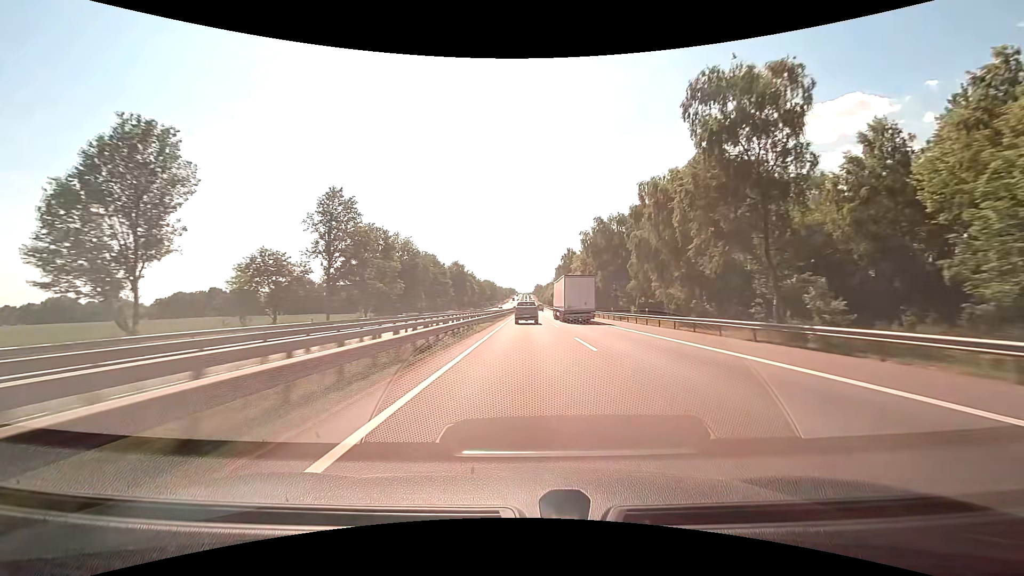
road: motorway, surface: asphalt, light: Day
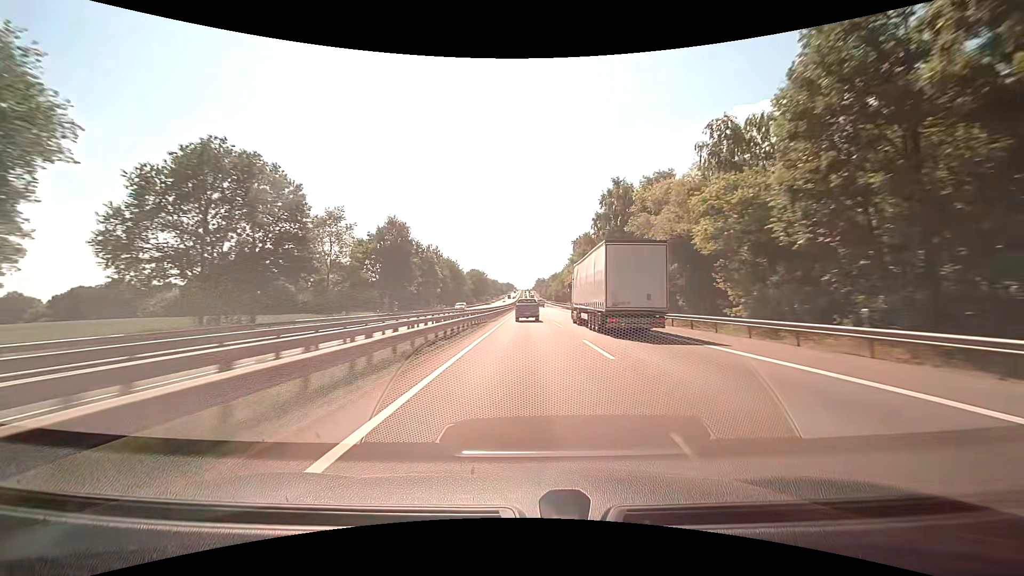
(+0.1, +75.7) m; 0°
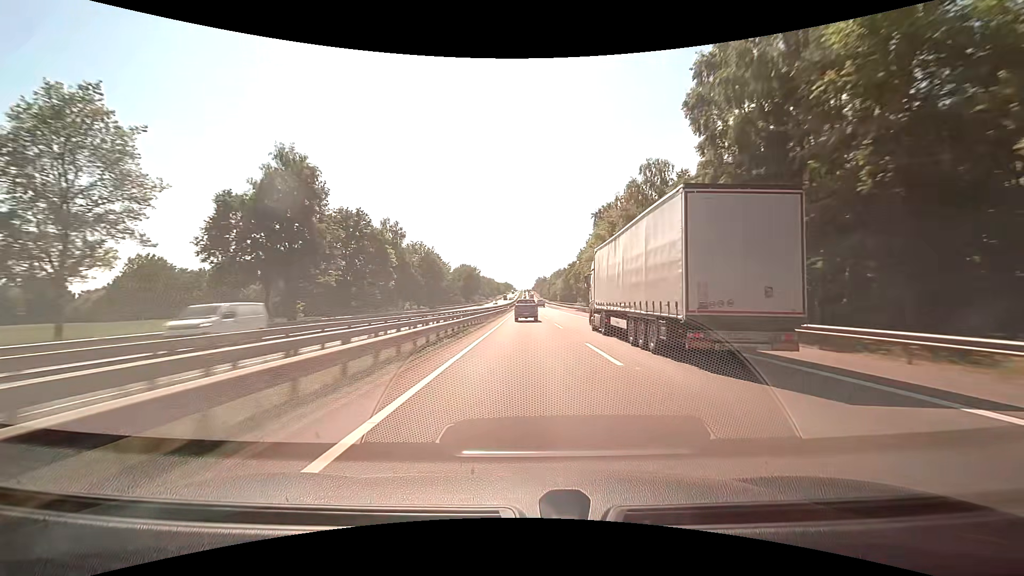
(-0.1, +37.5) m; 0°
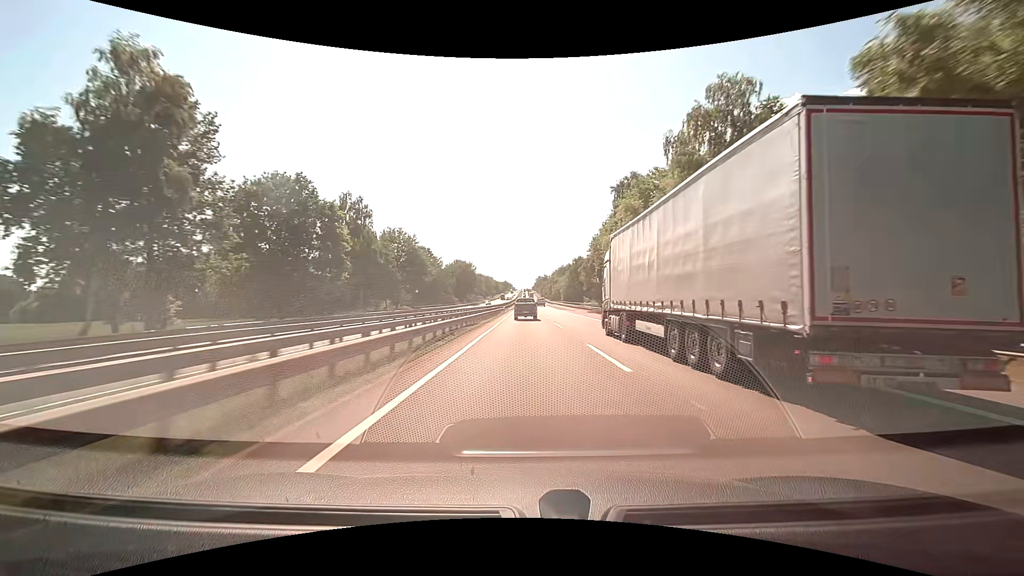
(0.0, +18.6) m; 0°
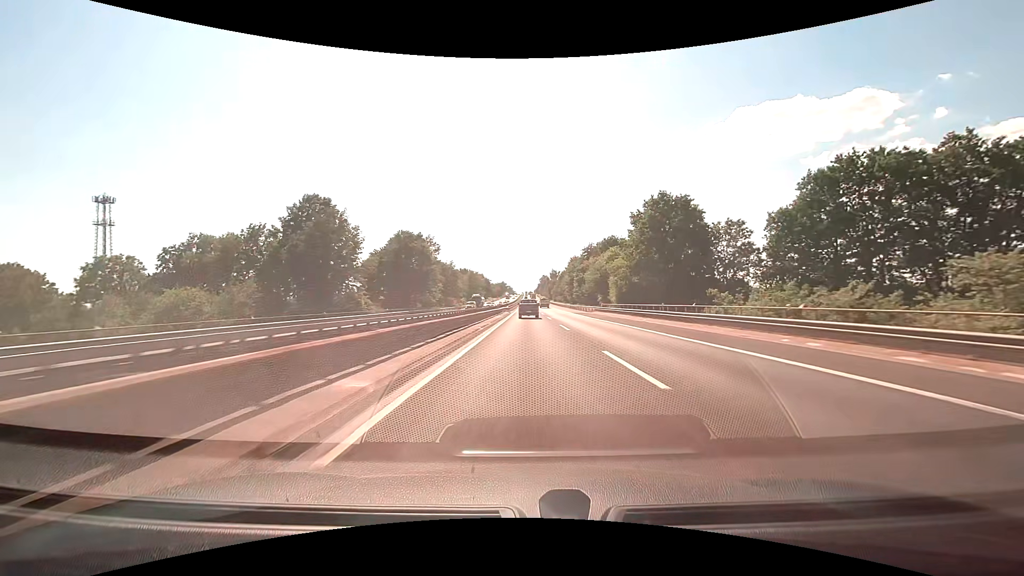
(-0.3, +91.7) m; 0°
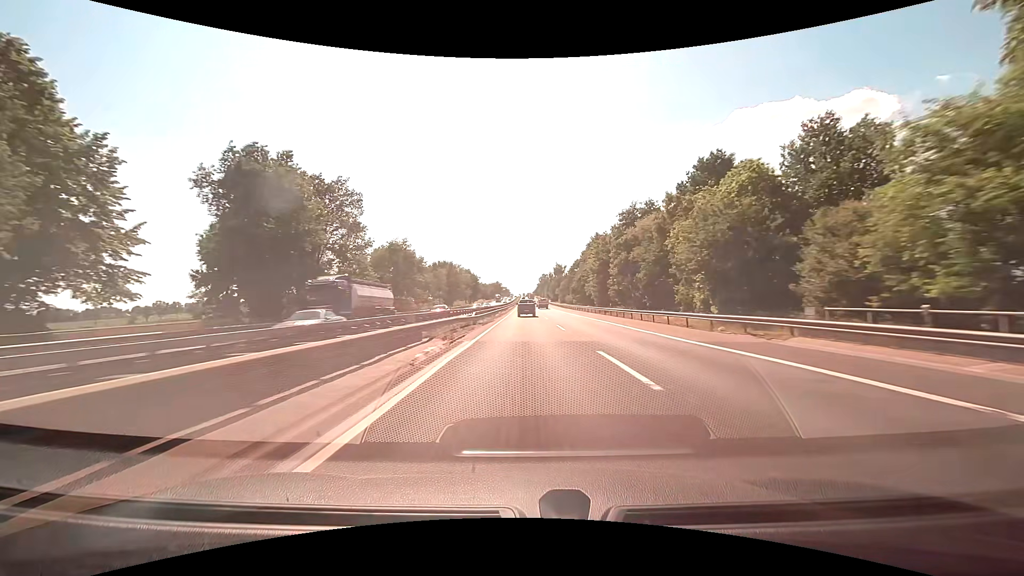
(0.0, +54.0) m; 0°
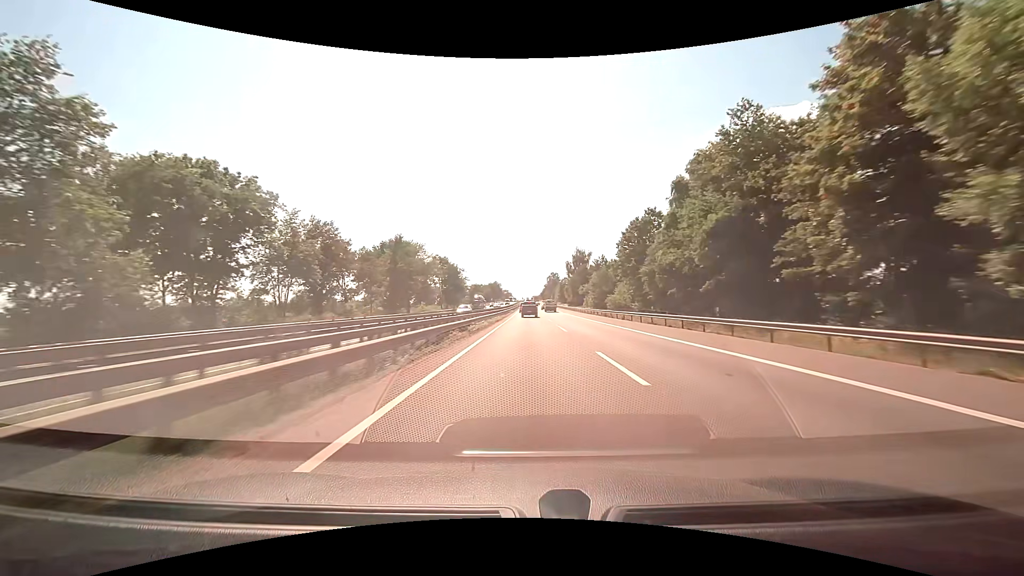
(-0.2, +70.6) m; 0°
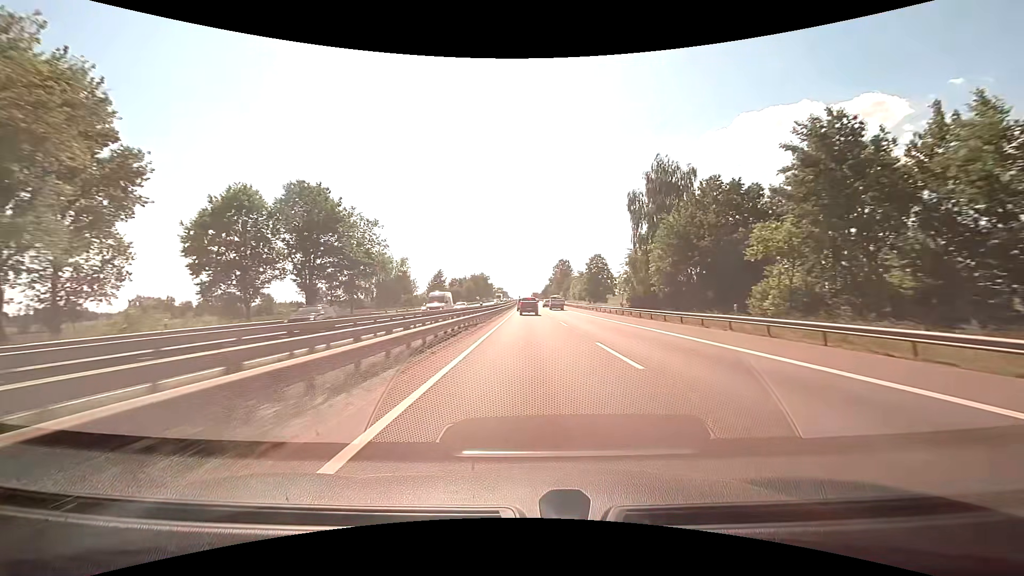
(0.0, +87.5) m; 0°
(0, +10) (0, +20) (0, +30) (0, +40) (0, +50) (0, +60) (0, +70) (0, +80) (0, +90) (0, +100) m
